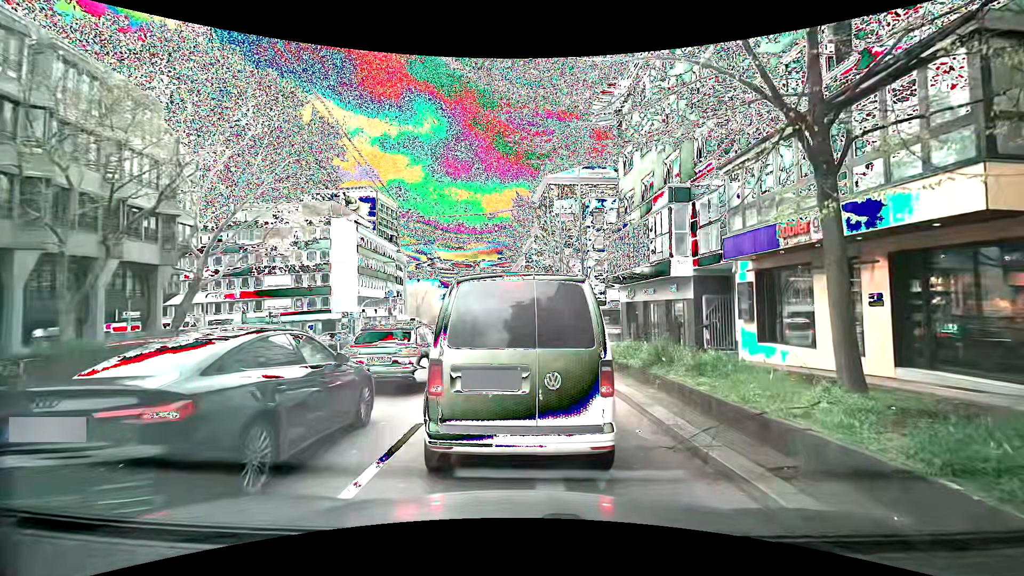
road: secondary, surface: asphalt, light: Day
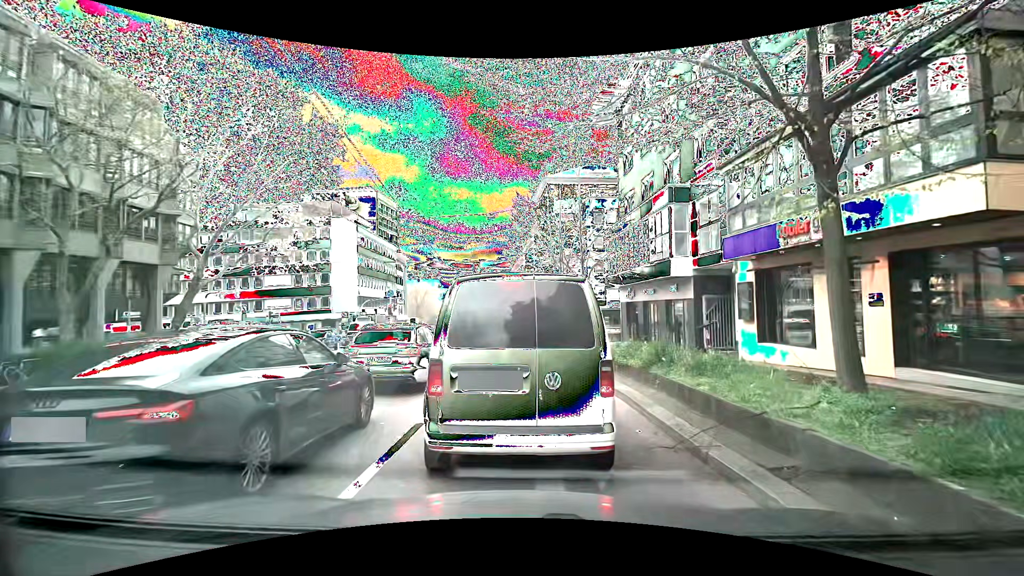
(0.0, 0.0) m; 0°
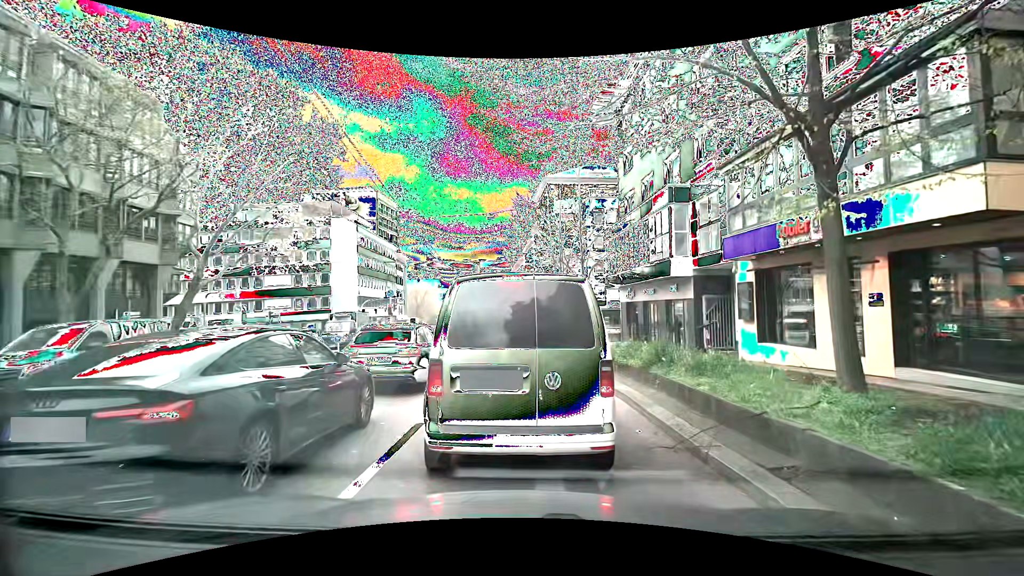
(0.0, 0.0) m; 0°
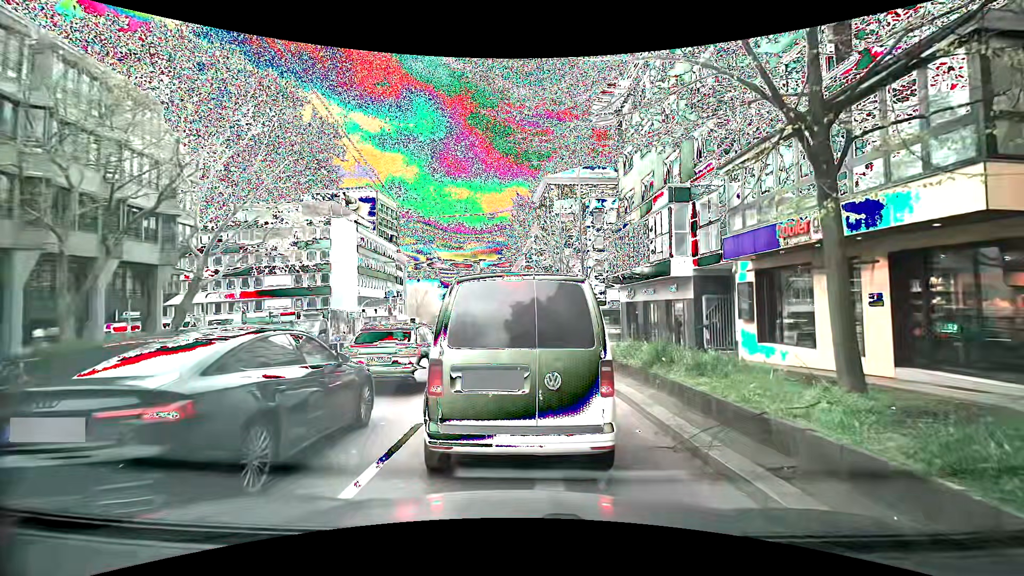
(0.0, 0.0) m; 0°
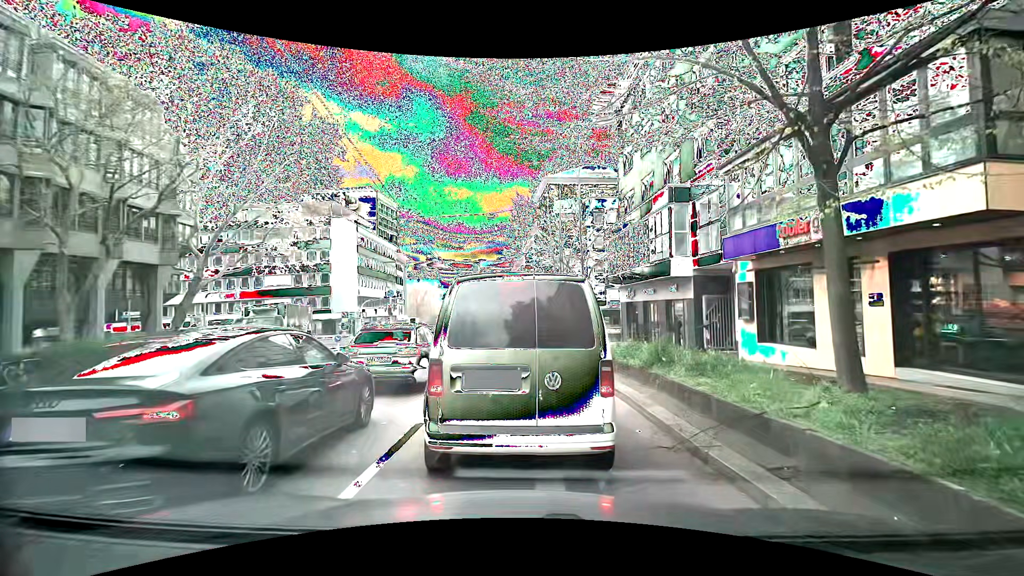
(0.0, 0.0) m; 0°
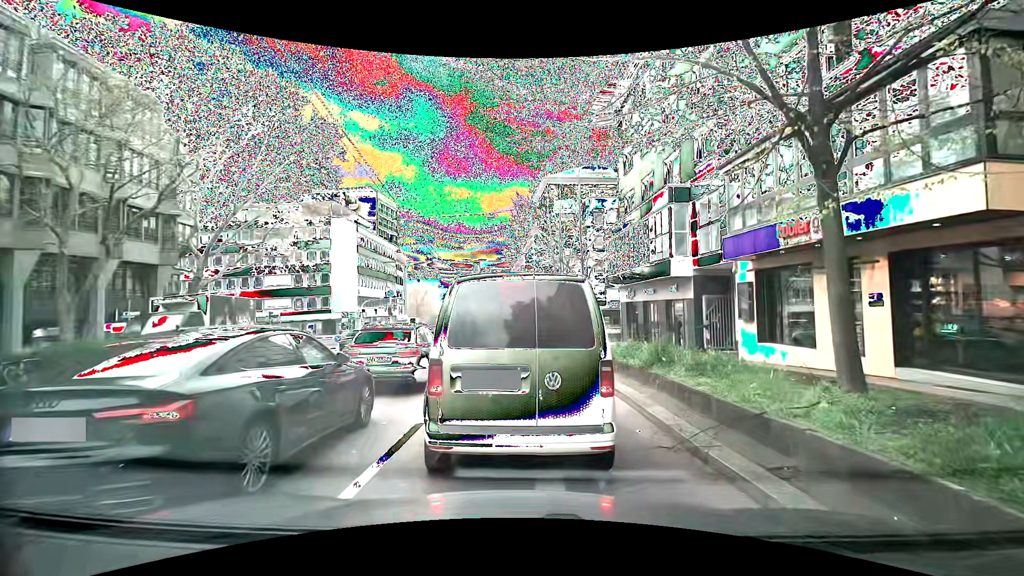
(0.0, 0.0) m; 0°
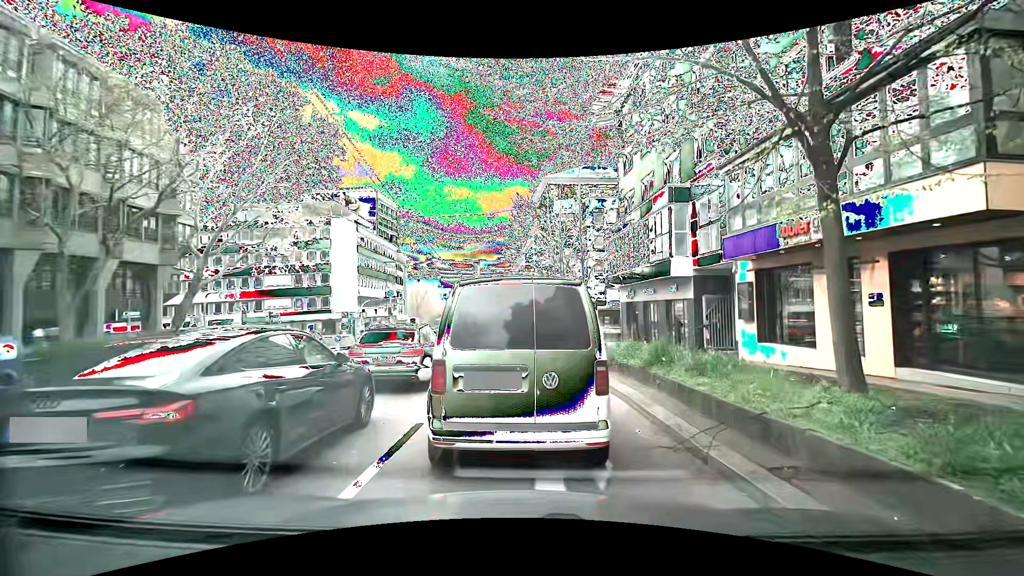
(0.0, 0.0) m; 0°
